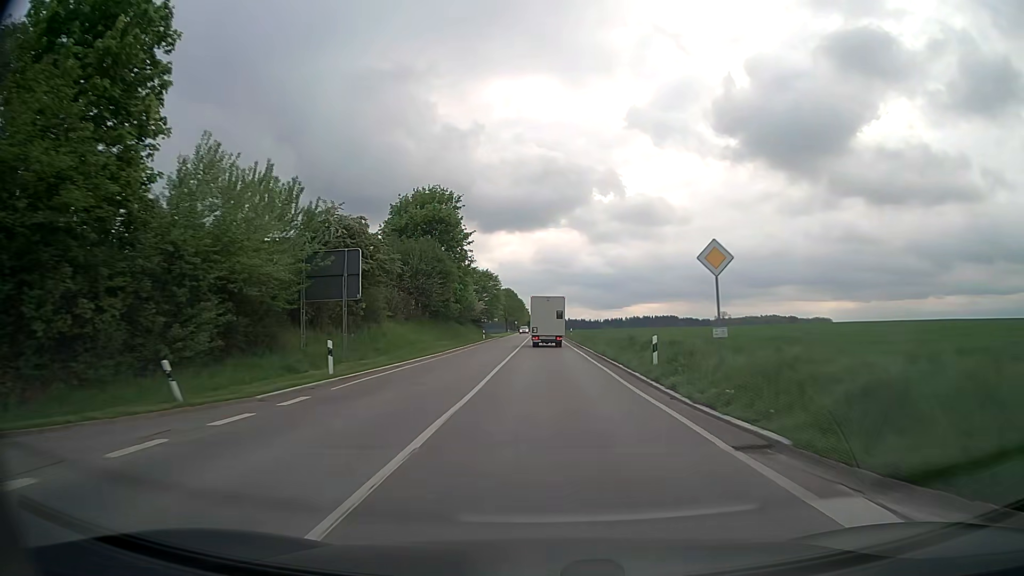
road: secondary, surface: asphalt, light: Day
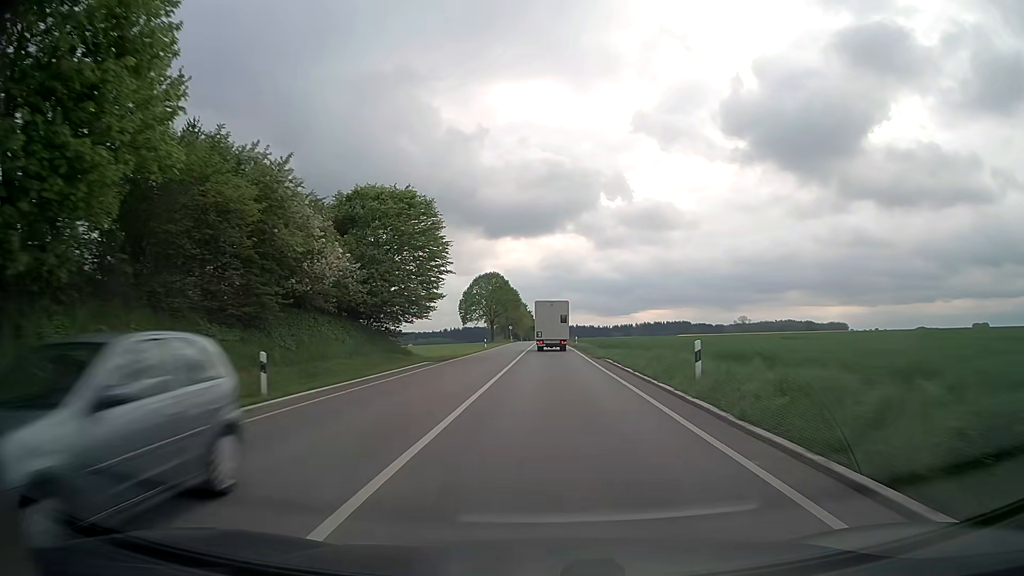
(-0.3, +58.6) m; -1°
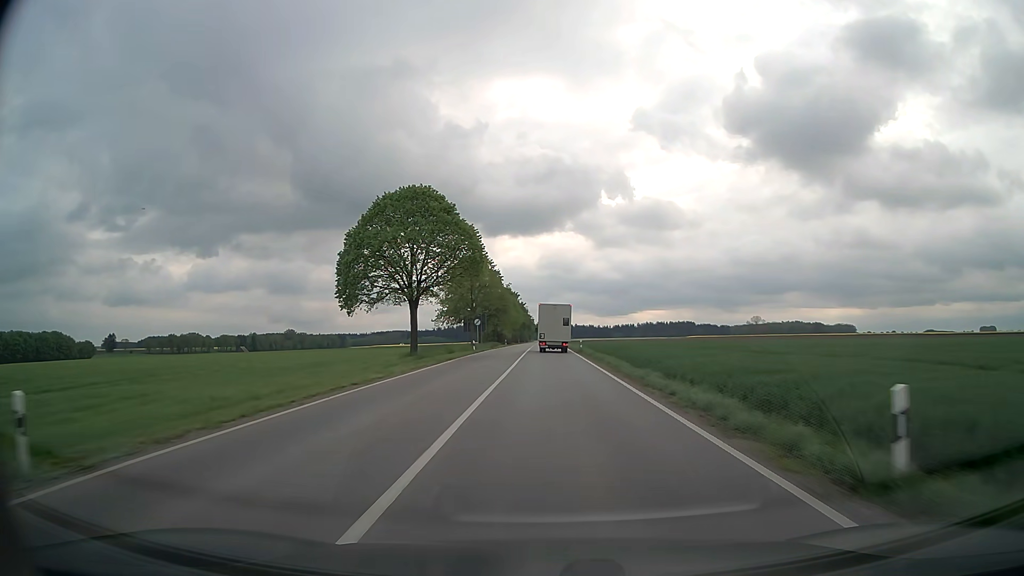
(+0.1, +58.7) m; 0°
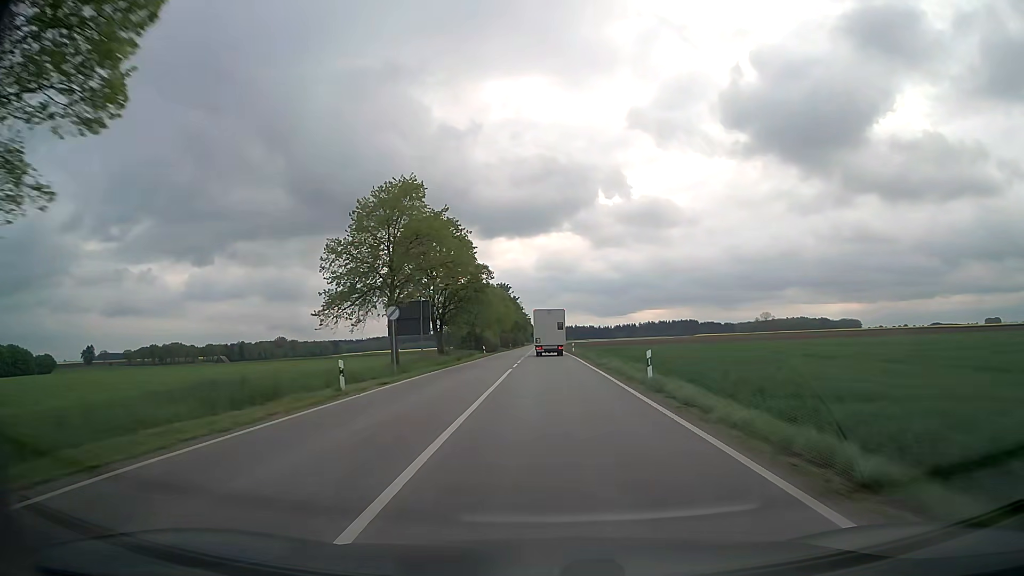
(0.0, +36.0) m; 0°
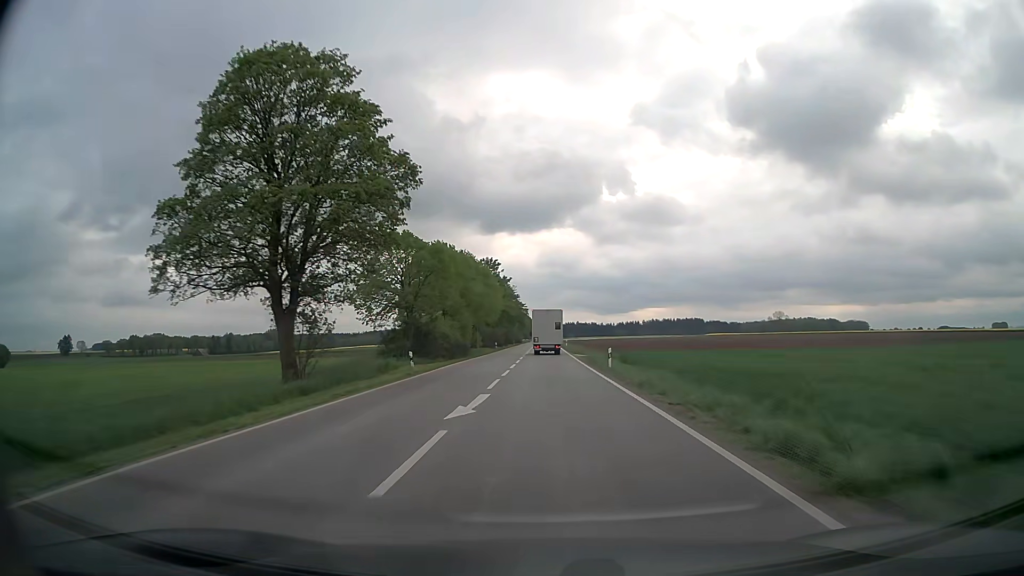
(-0.2, +37.1) m; -1°
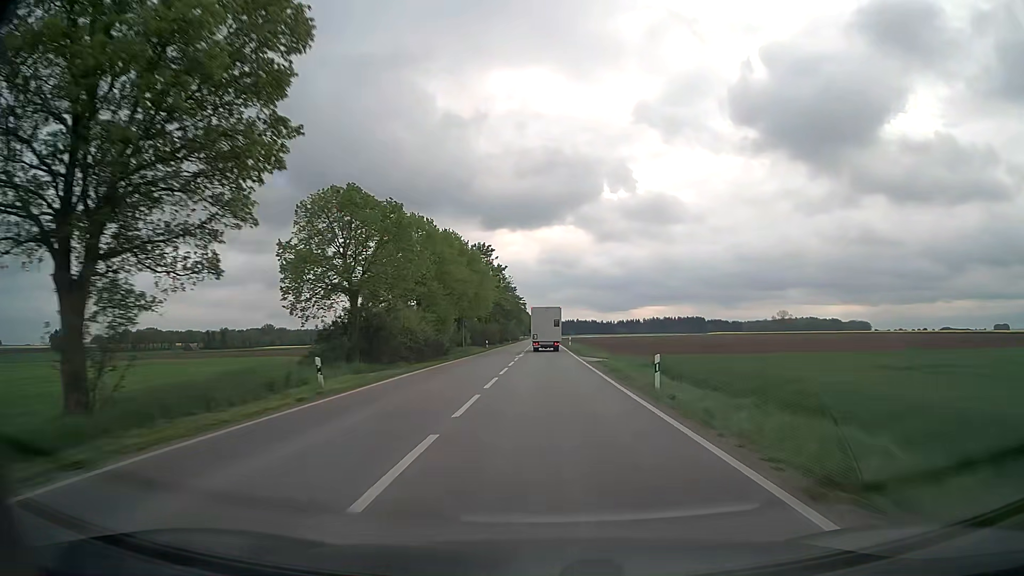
(0.0, +12.6) m; 0°
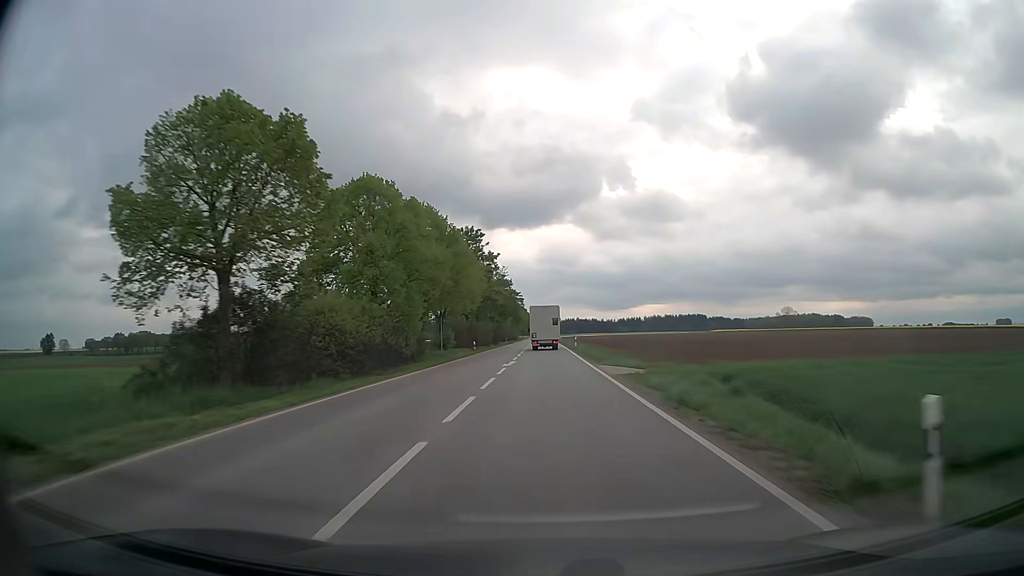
(+0.1, +12.8) m; 0°
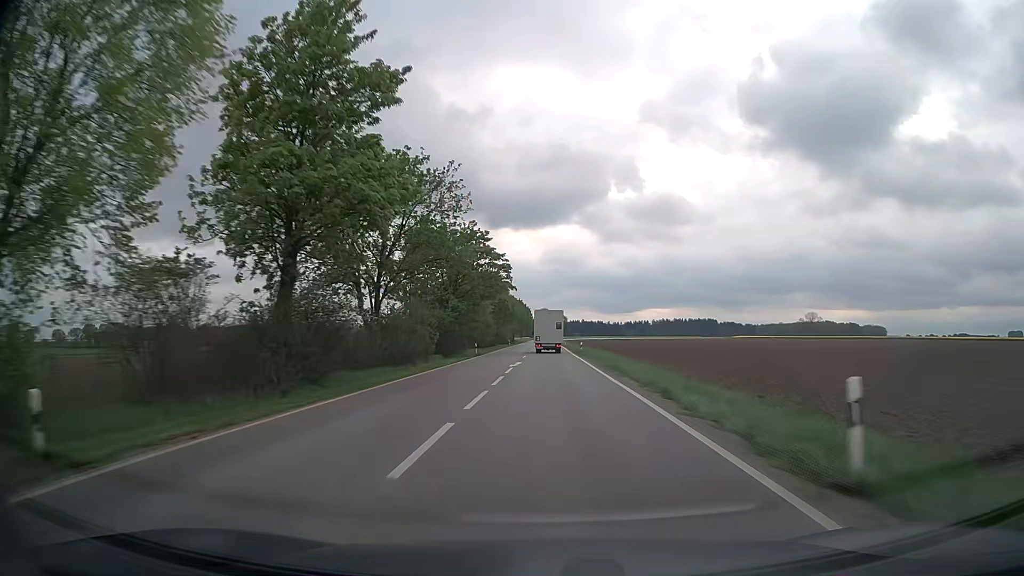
(-0.3, +52.3) m; 0°
(0, +10) (0, +20) (0, +30) (0, +40) (0, +50) (0, +60) (0, +70) (0, +80) (0, +90) (0, +100) m
